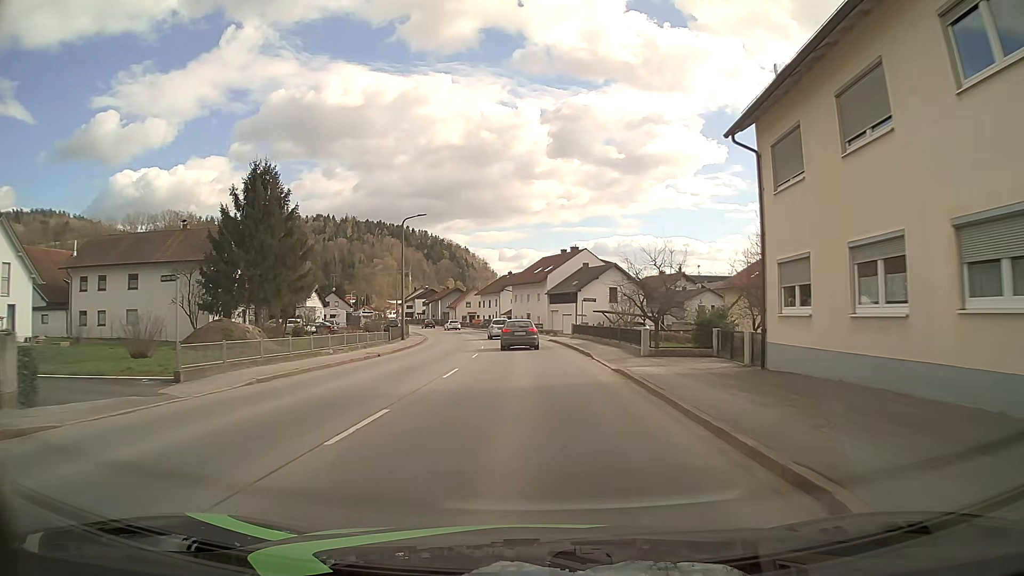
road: secondary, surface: asphalt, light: Day
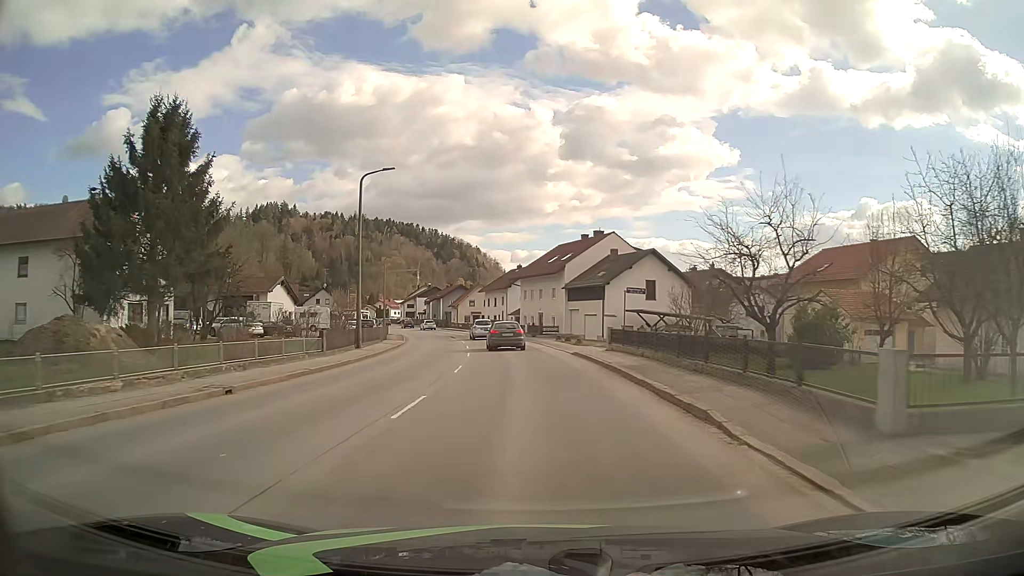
(-0.1, +15.8) m; -1°
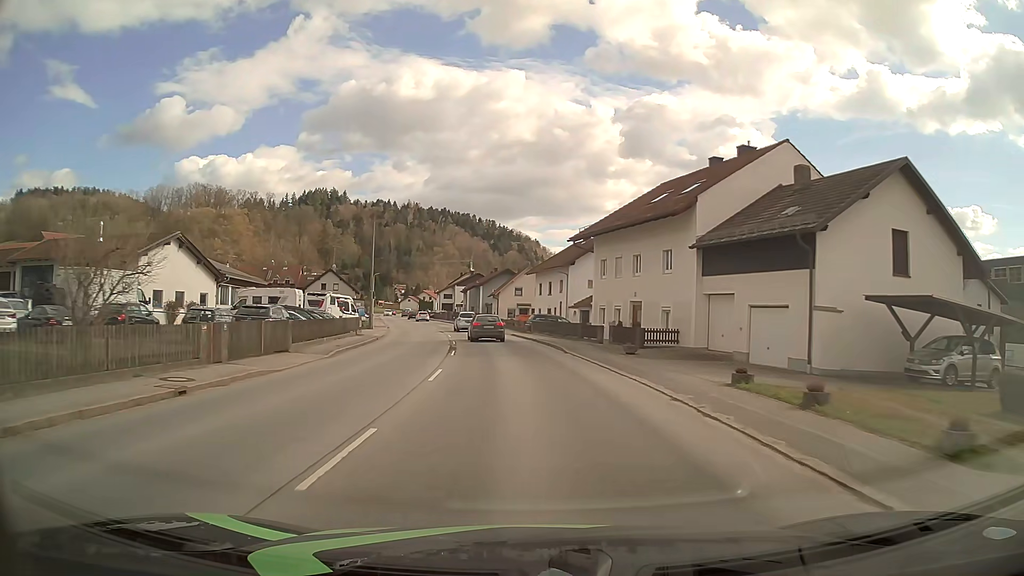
(-1.2, +31.6) m; -5°
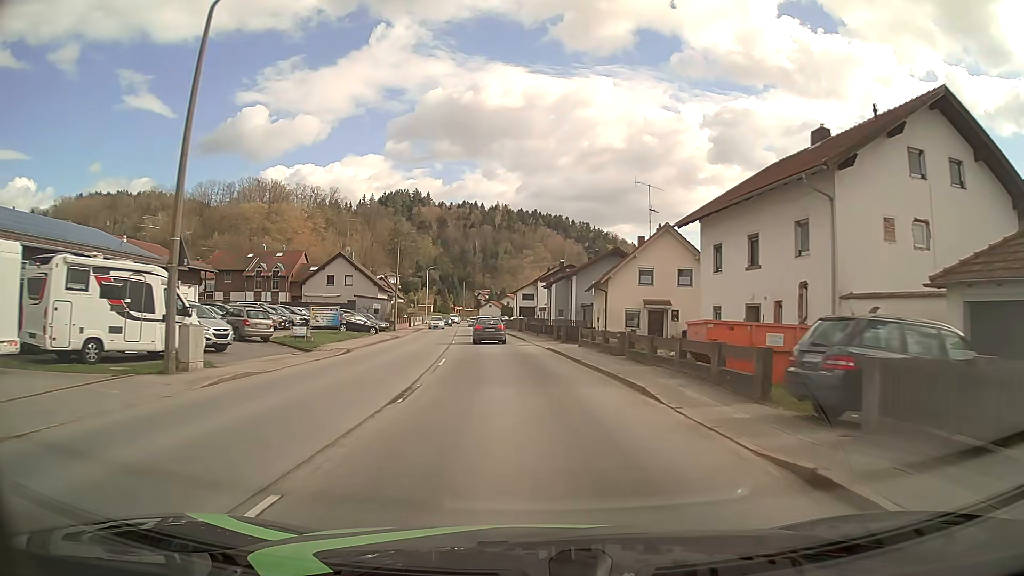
(-2.8, +39.4) m; -8°
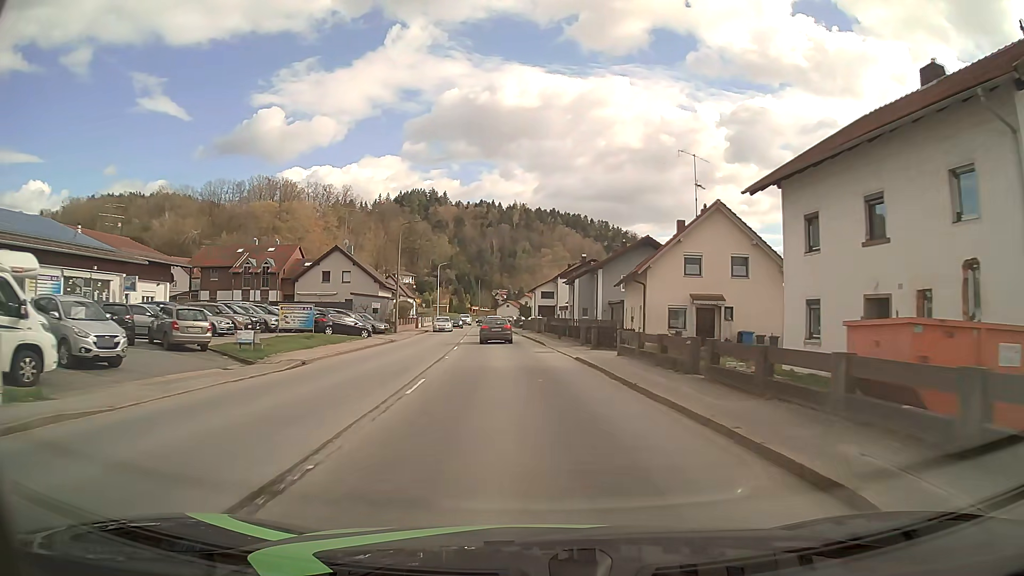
(-0.1, +7.9) m; -2°
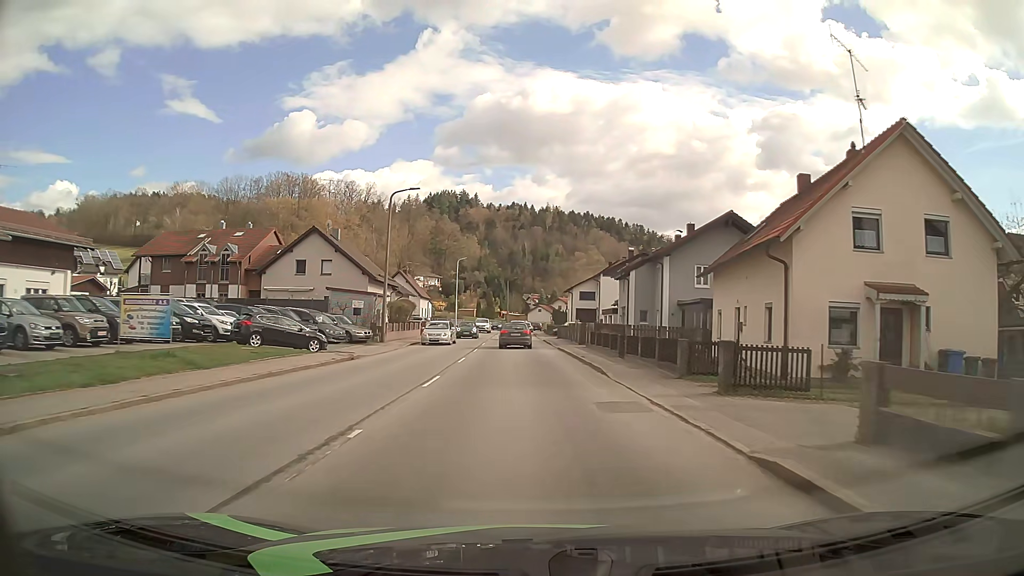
(-0.4, +15.8) m; -3°
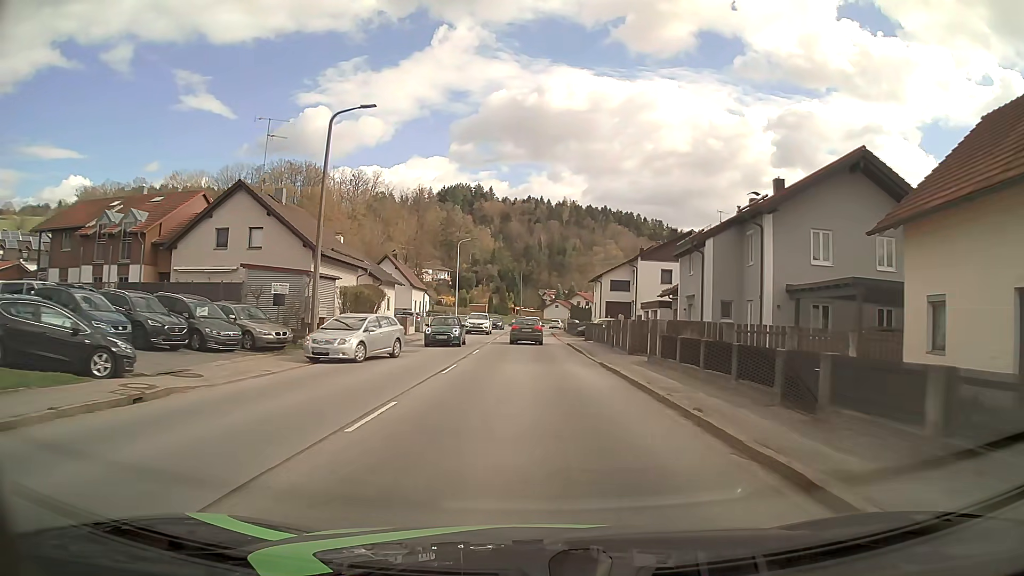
(-0.2, +15.8) m; -1°
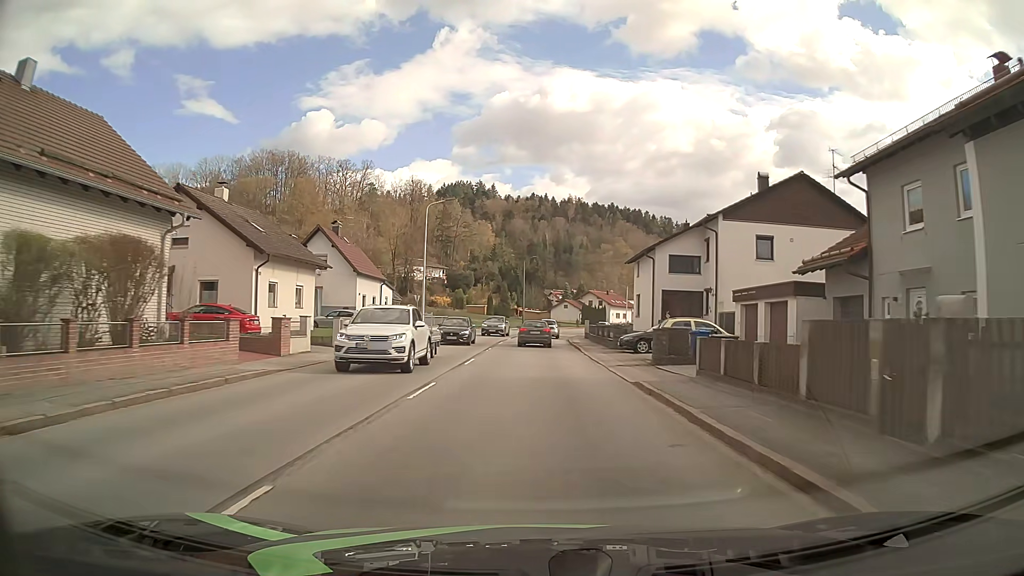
(-0.1, +23.7) m; 0°
(0, +10) (0, +20) (0, +30) (0, +40) (0, +50) (+1, +60) (+2, +70) (+4, +80) (+6, +89) (+9, +99) m
